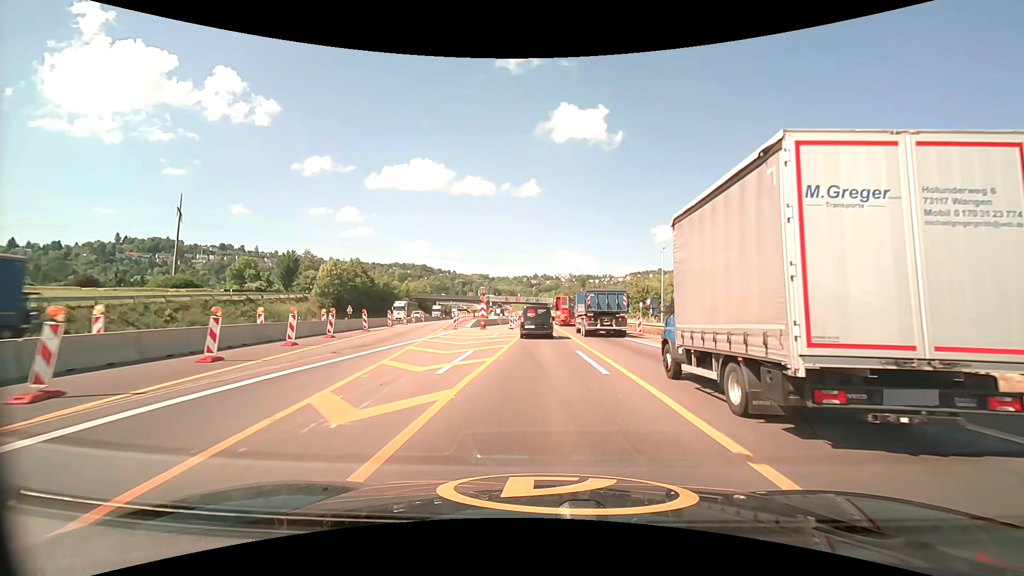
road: motorway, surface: asphalt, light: Day
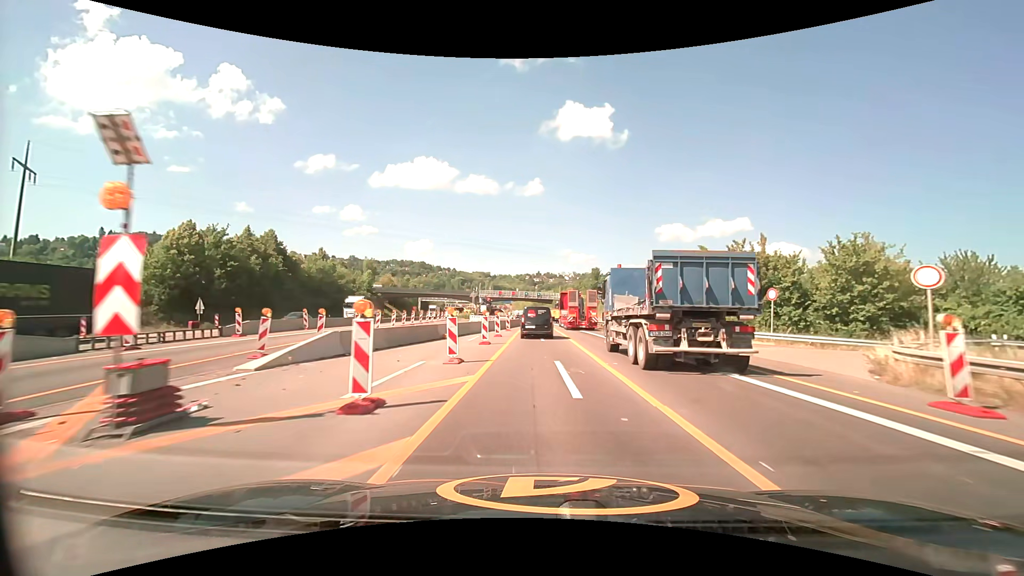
(0.0, +38.9) m; 0°
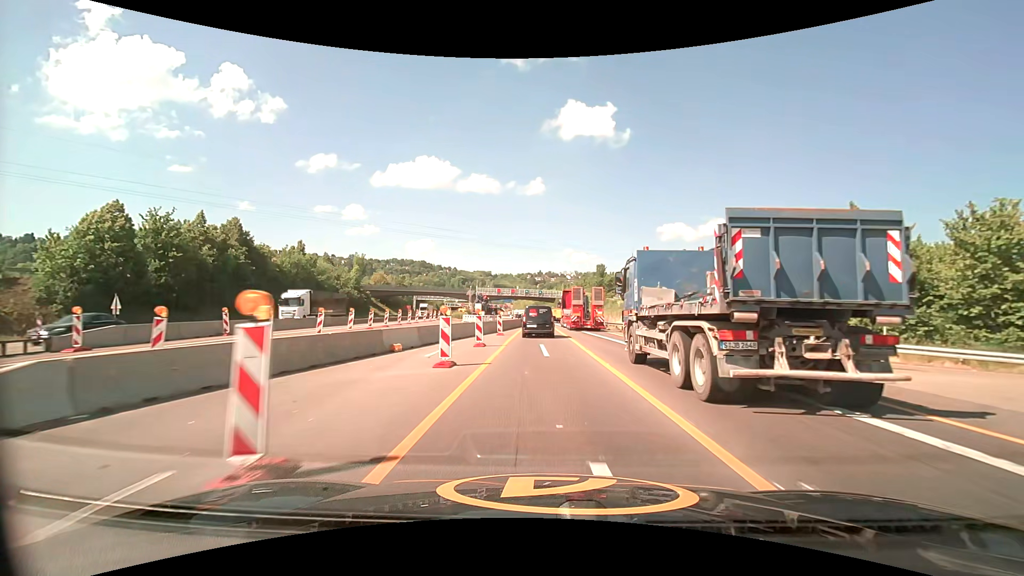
(0.0, +9.8) m; 0°
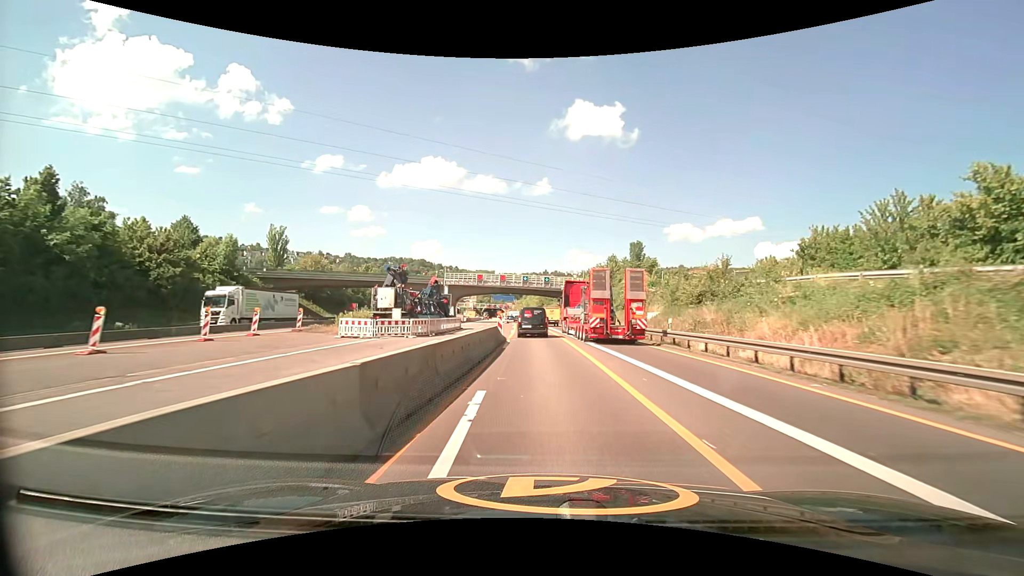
(-0.2, +50.5) m; -1°
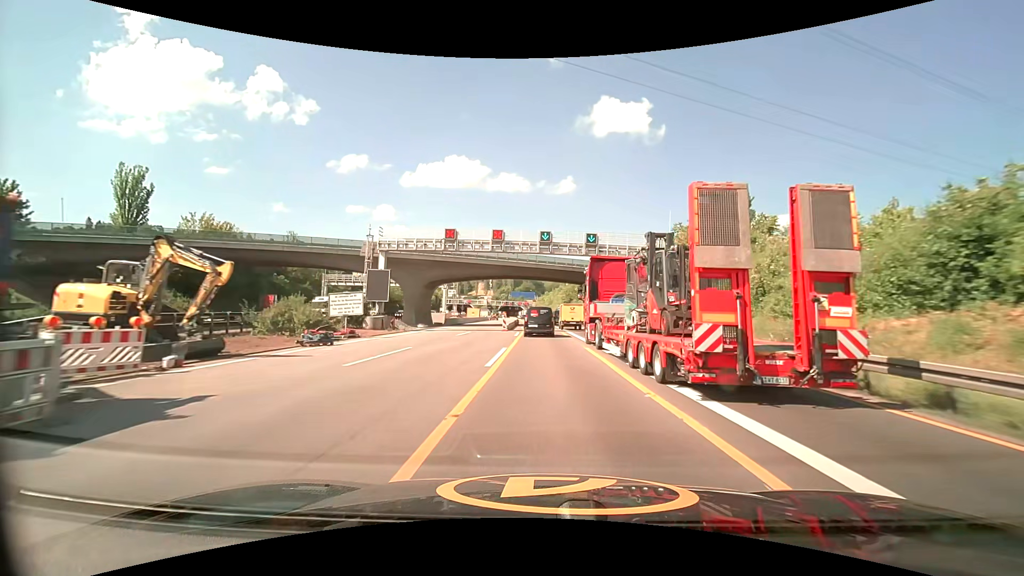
(-1.1, +43.1) m; -3°
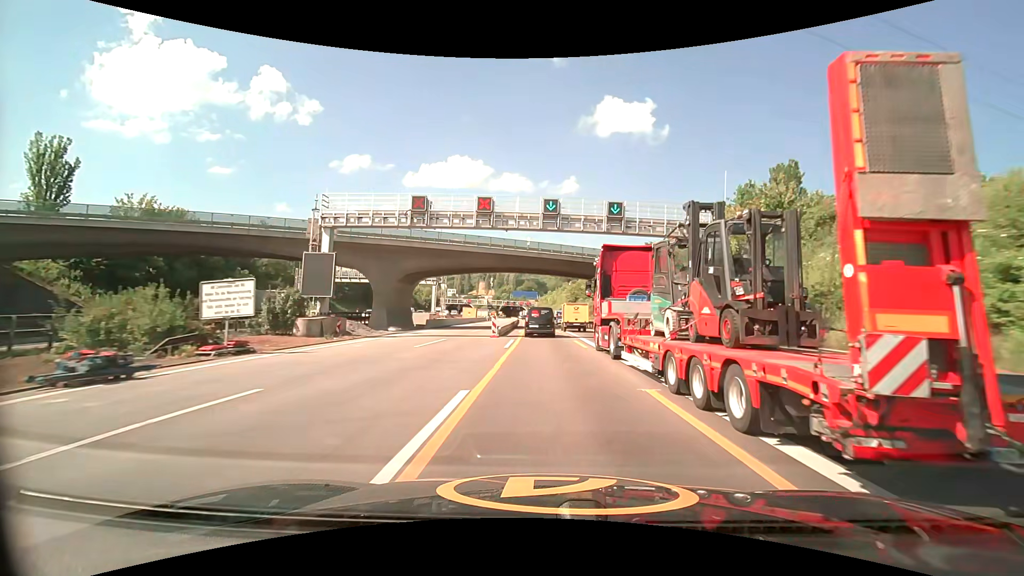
(-0.1, +11.0) m; -1°
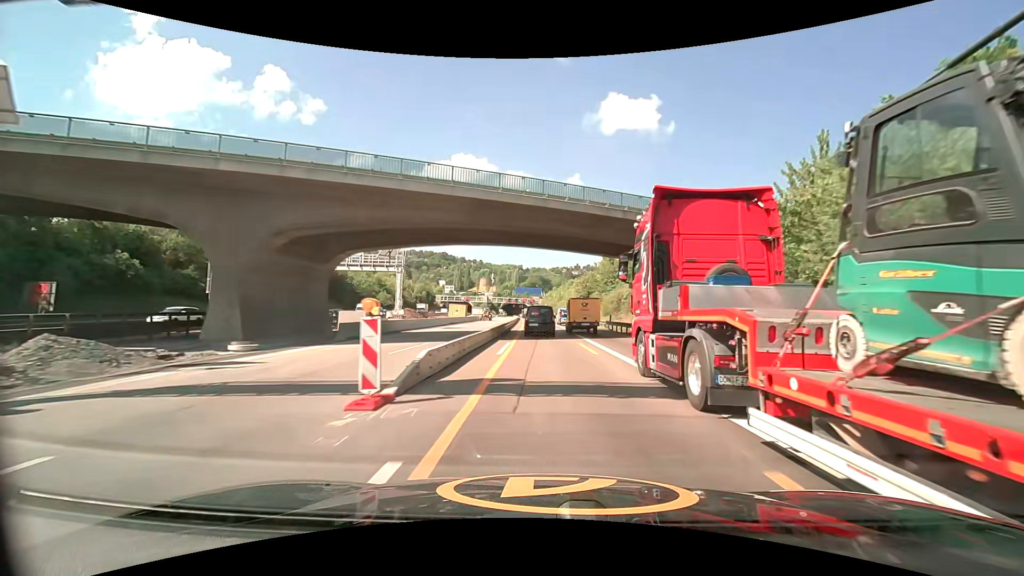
(0.0, +21.8) m; 0°
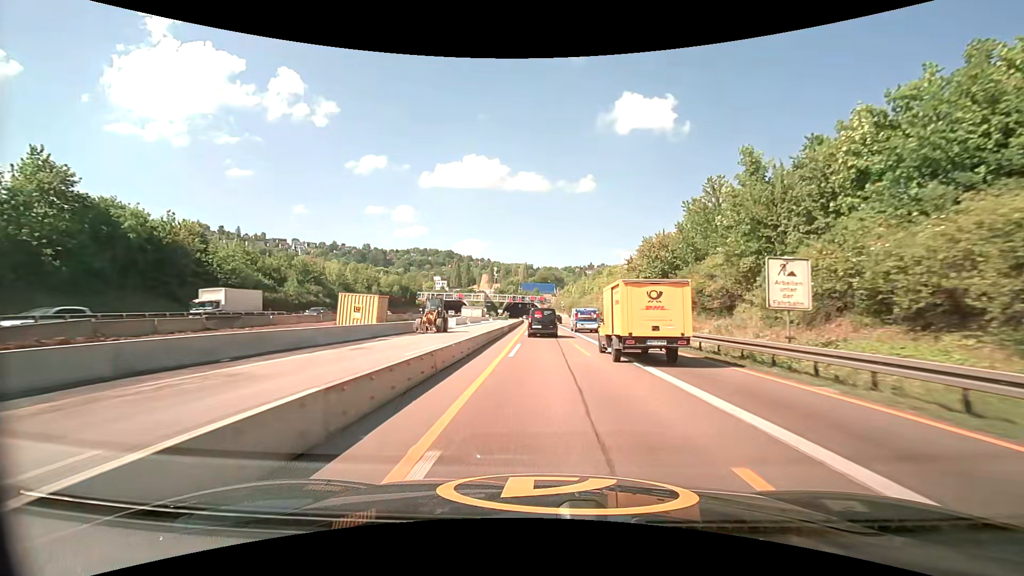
(-0.7, +53.5) m; -1°
(0, +10) (0, +20) (0, +30) (0, +40) (0, +50) (0, +60) (0, +70) (-1, +80) (-1, +90) (-1, +100) m
